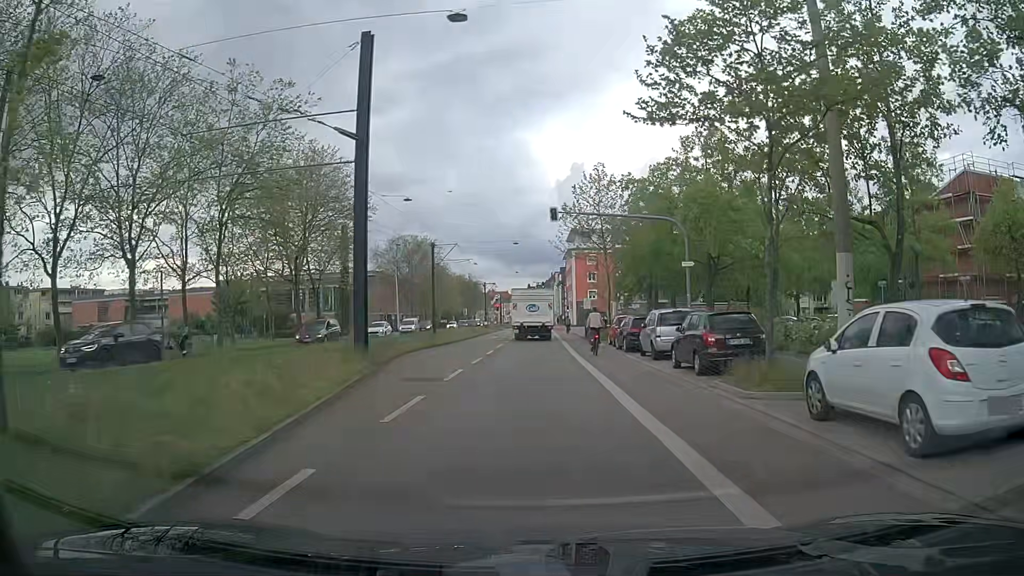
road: secondary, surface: asphalt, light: Day
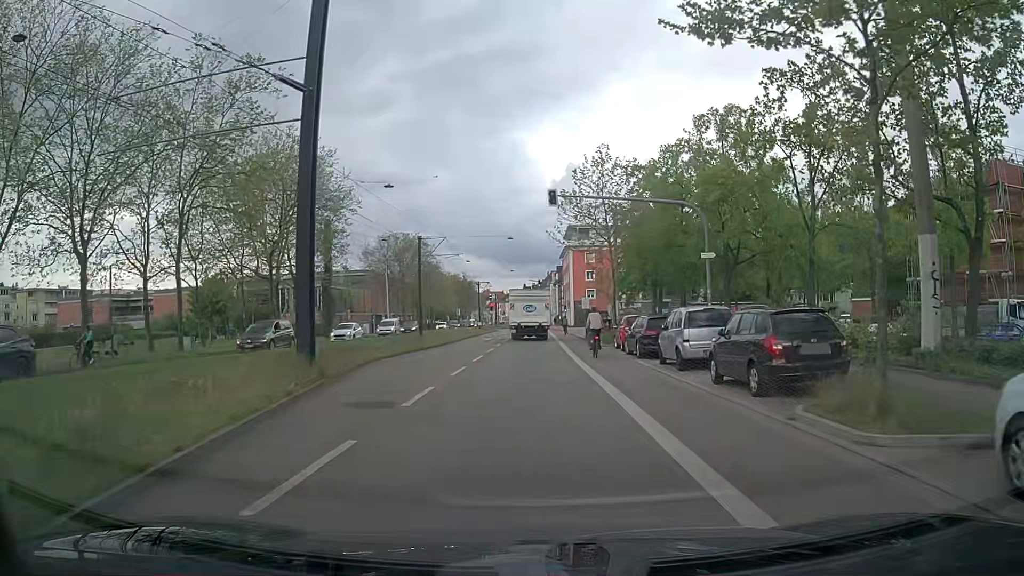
(+0.2, +4.4) m; +1°
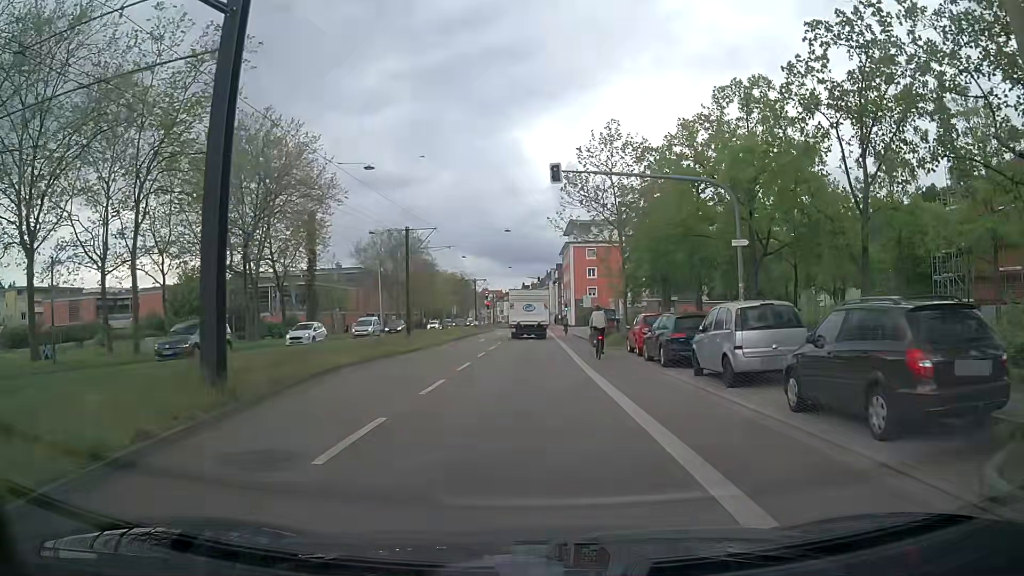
(0.0, +4.4) m; +1°
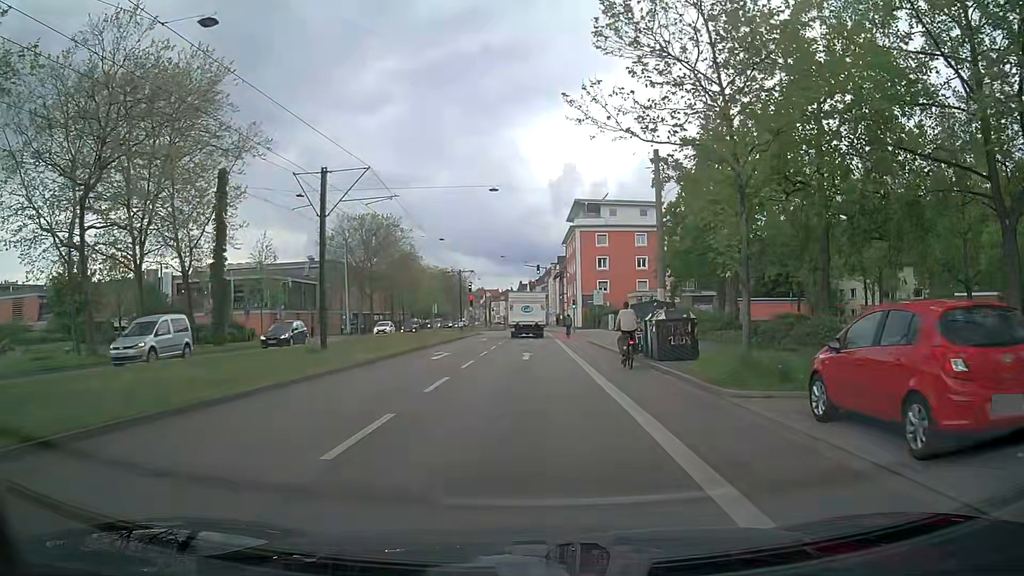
(-0.2, +17.7) m; -1°
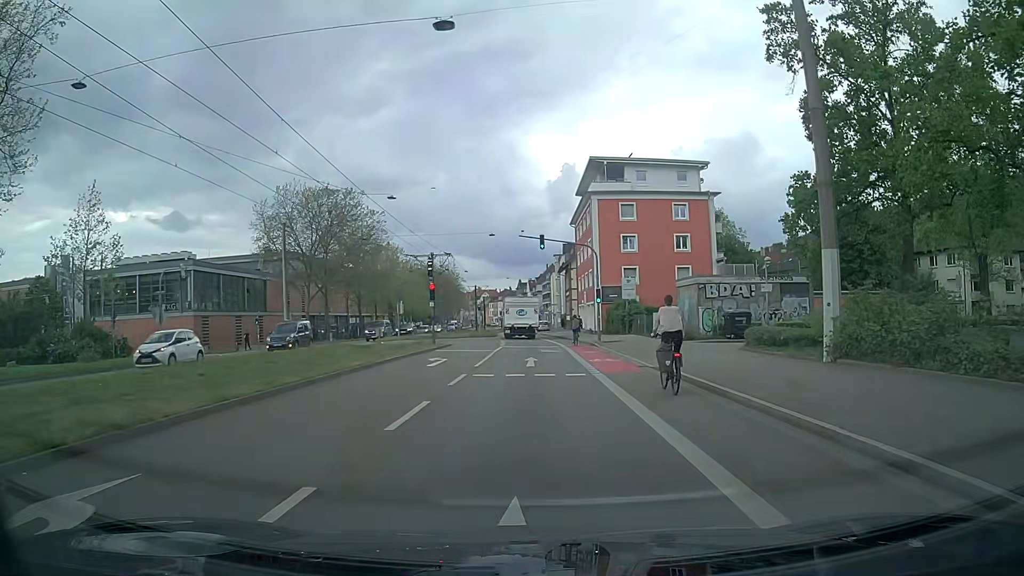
(+0.2, +22.1) m; +1°
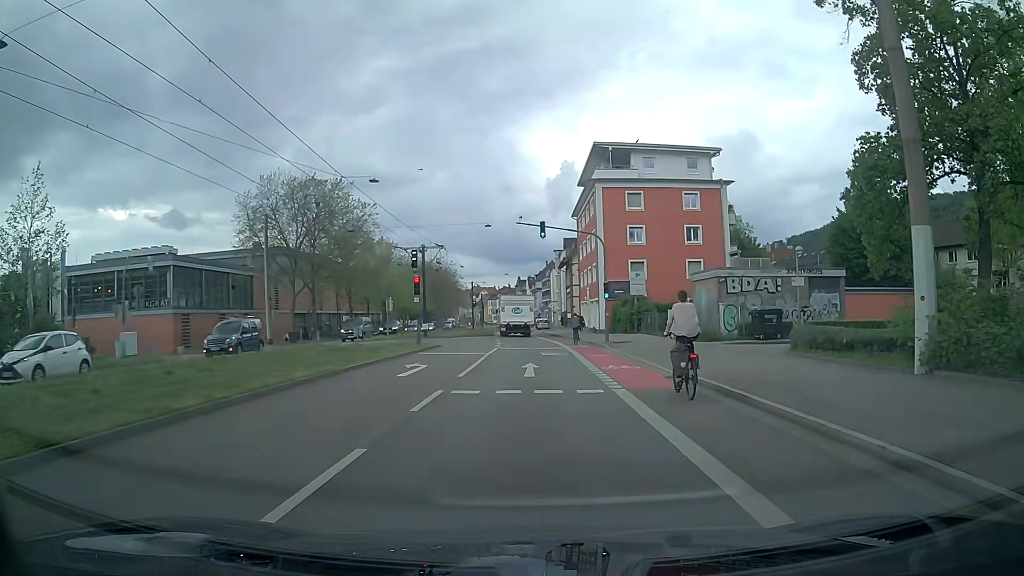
(0.0, +4.4) m; 0°
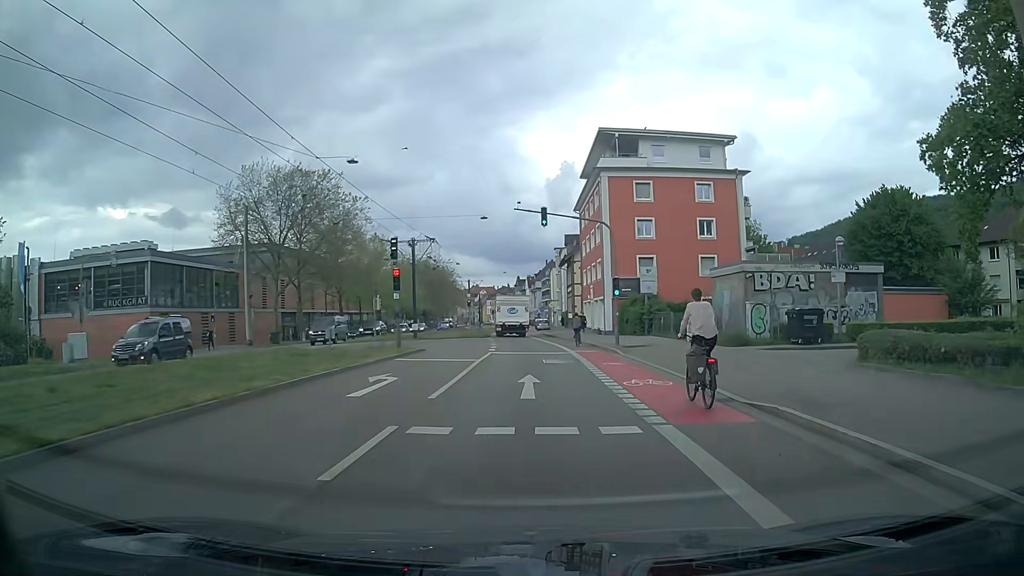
(0.0, +4.4) m; 0°
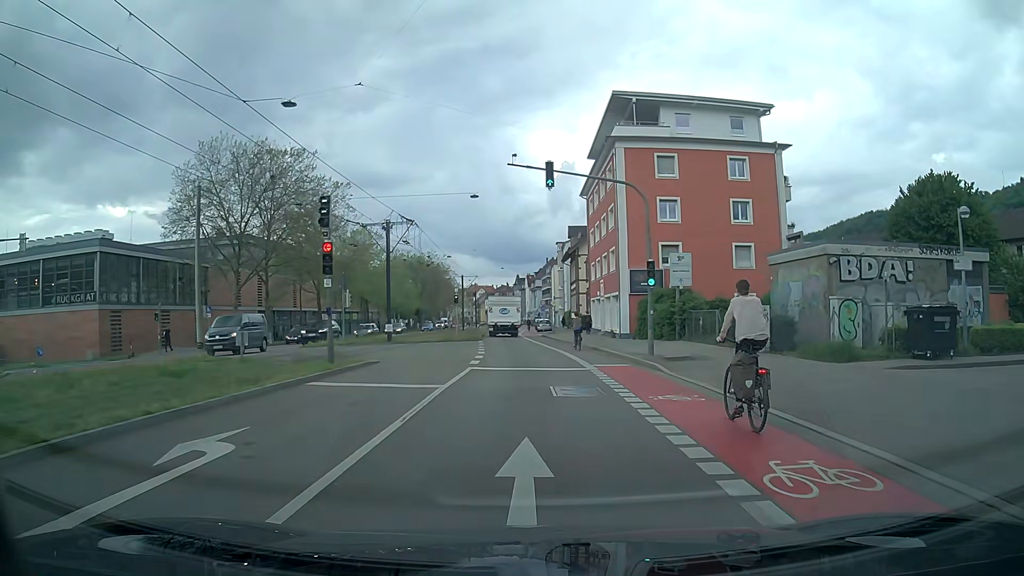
(0.0, +8.7) m; +1°
